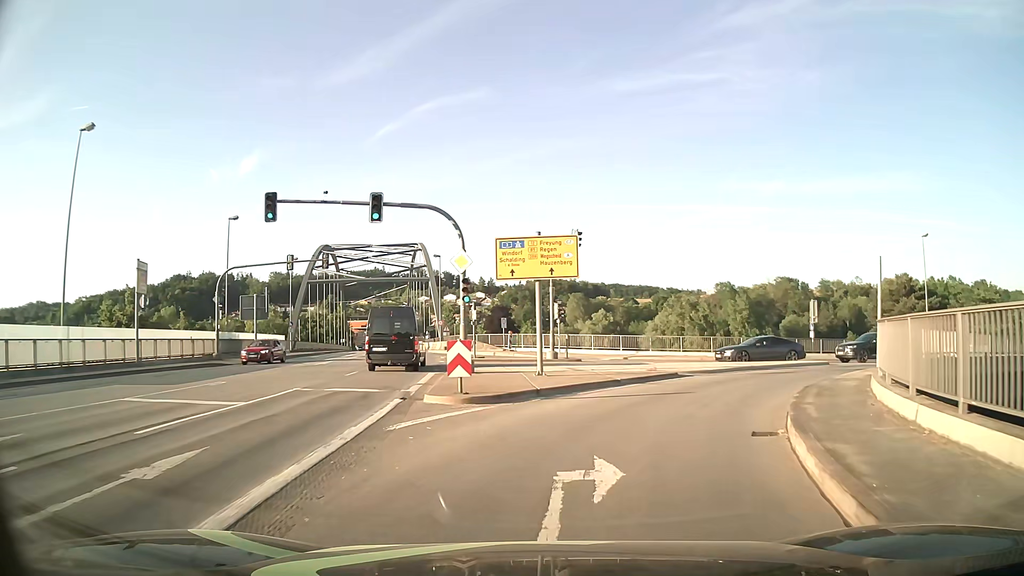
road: primary_link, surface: asphalt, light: Day
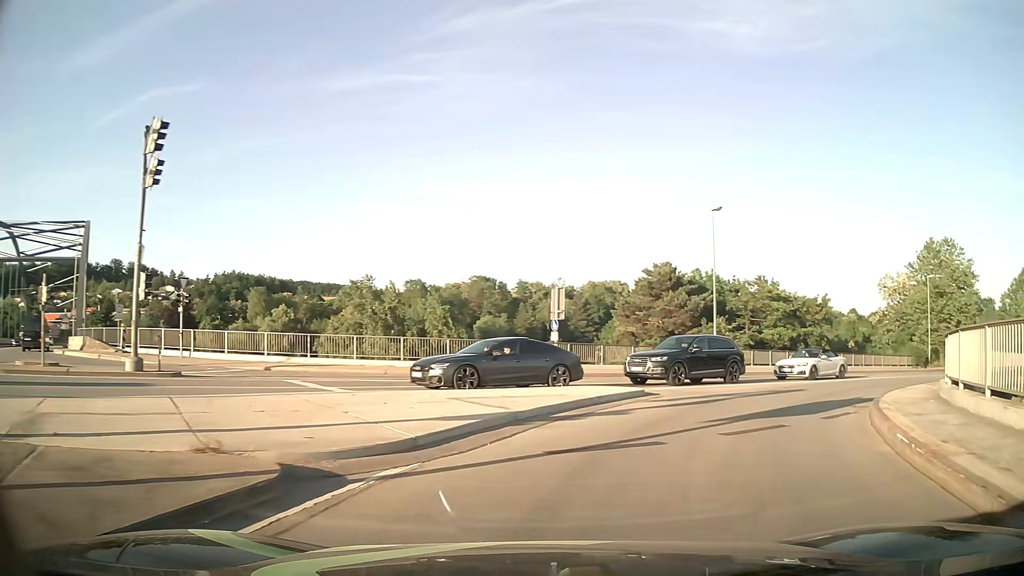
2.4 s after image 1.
(+3.2, +16.1) m; +27°
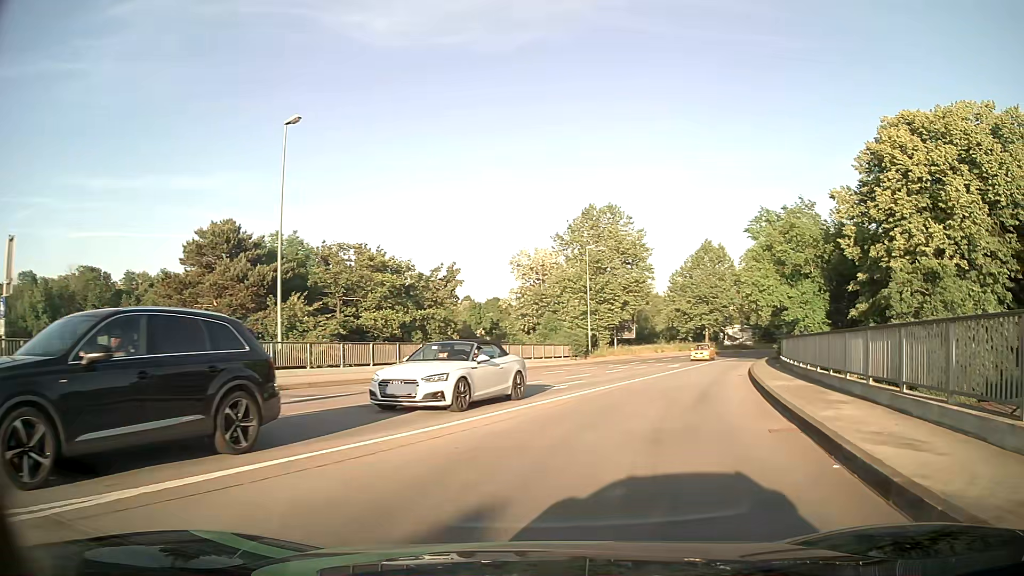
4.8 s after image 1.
(+4.9, +15.5) m; +33°
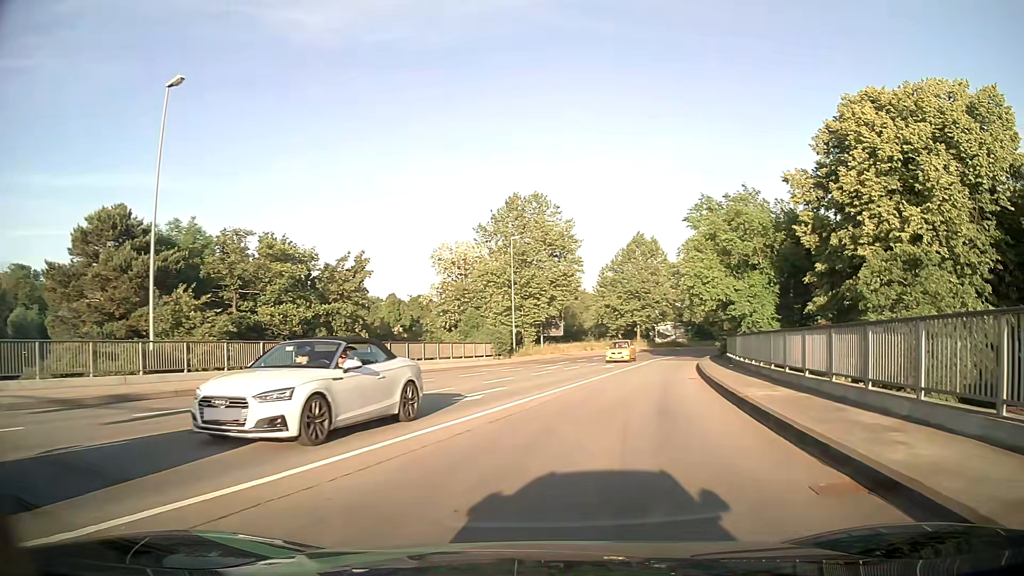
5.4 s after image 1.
(+0.3, +4.4) m; +7°
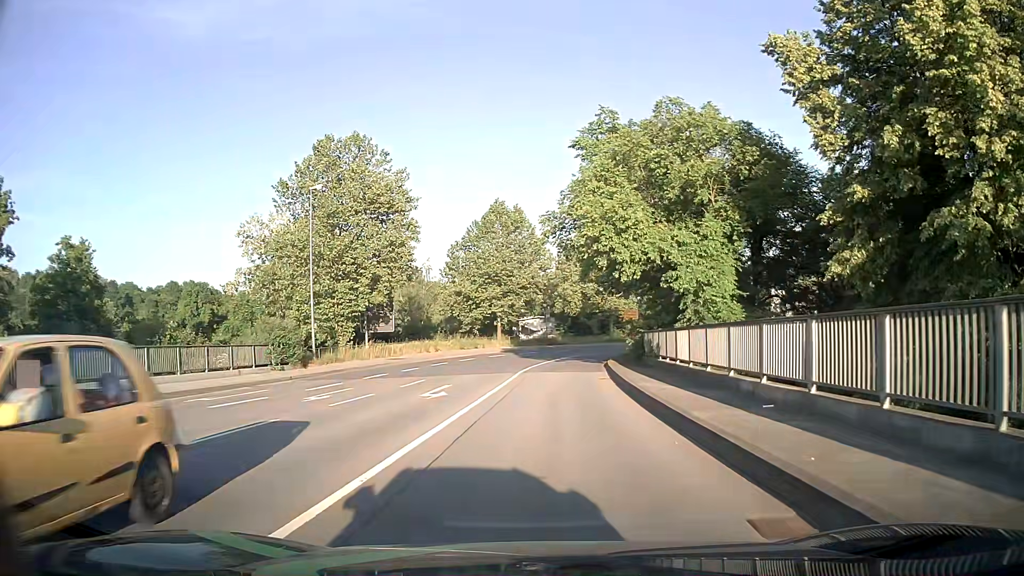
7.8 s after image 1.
(+2.5, +19.1) m; +12°
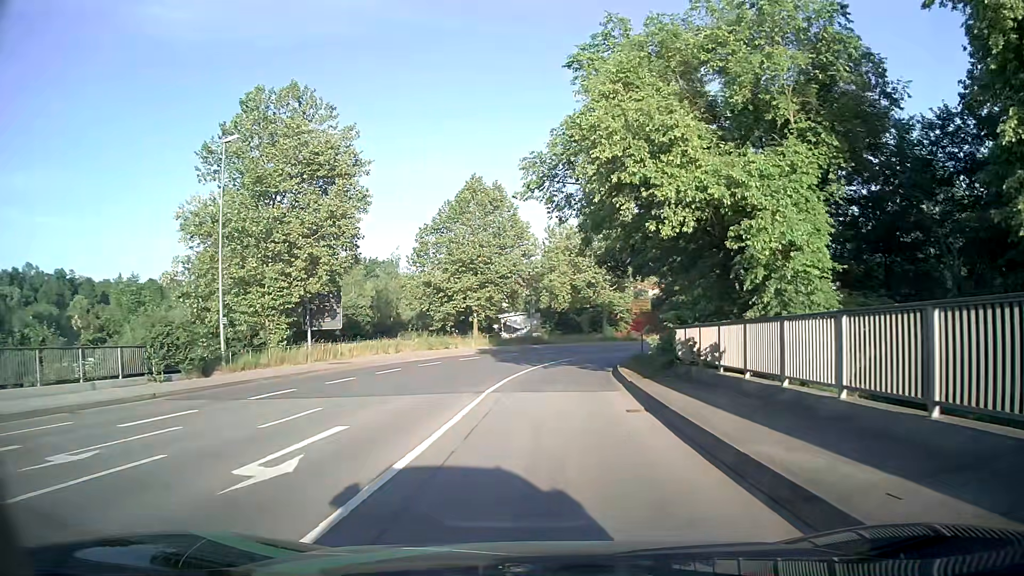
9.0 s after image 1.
(+0.1, +9.9) m; +1°
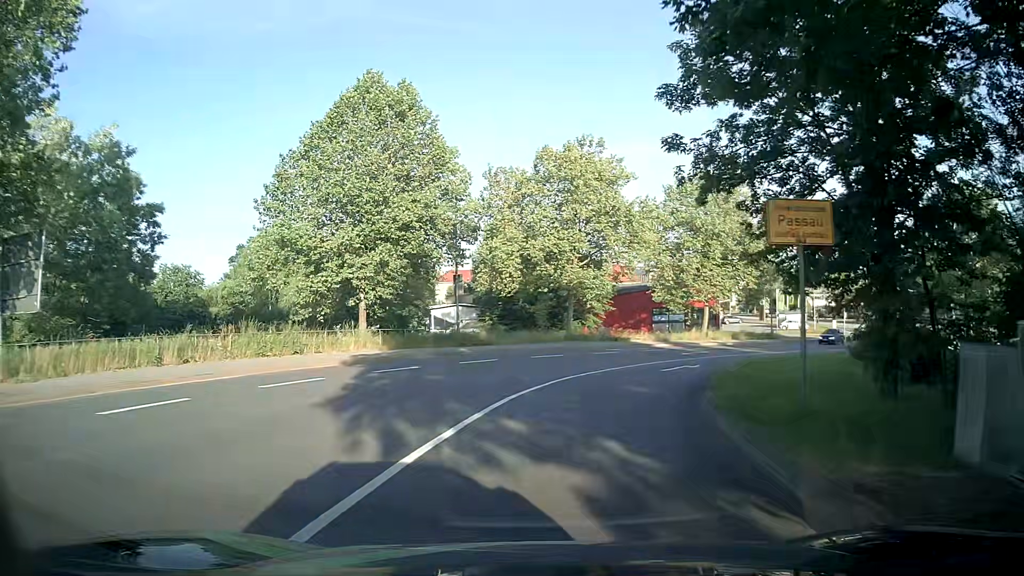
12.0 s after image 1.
(+0.7, +23.8) m; +5°
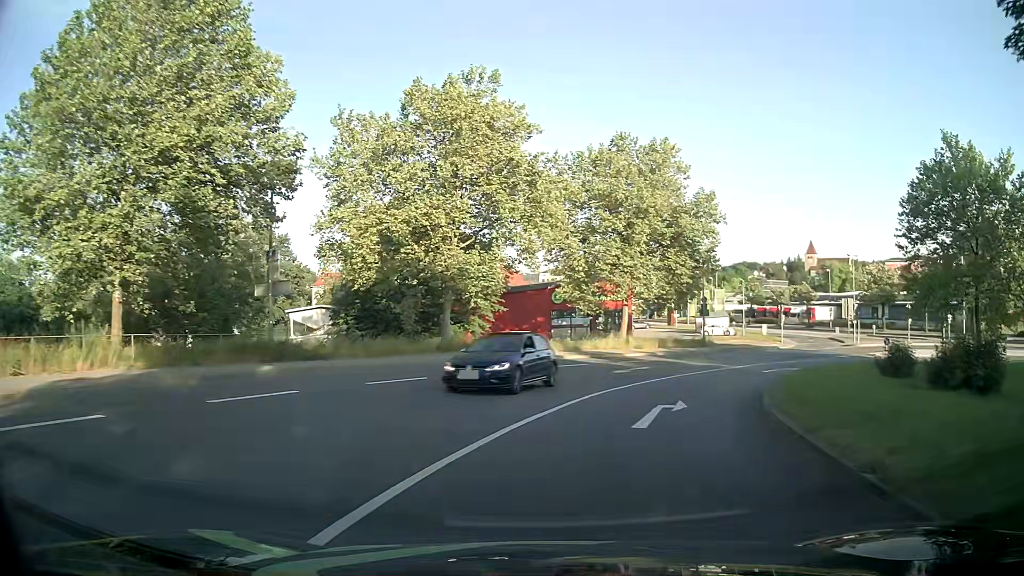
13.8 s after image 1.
(+0.9, +13.9) m; +10°
(+1, +10) (+3, +20) (+8, +29) (+14, +36) (+22, +42) (+32, +45) (+41, +44) (+49, +37) (+53, +28) (+56, +19) m
